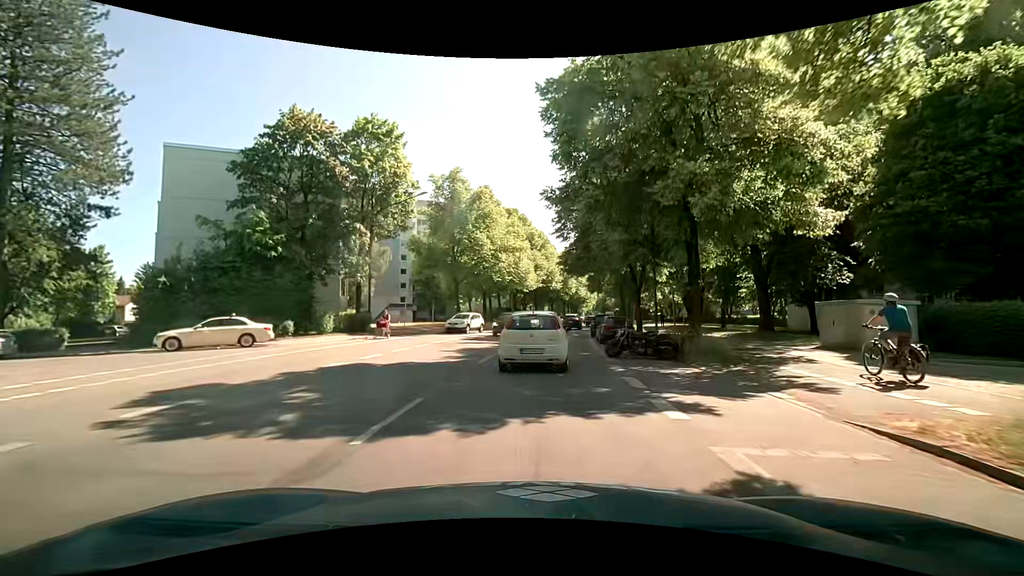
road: secondary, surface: asphalt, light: Day
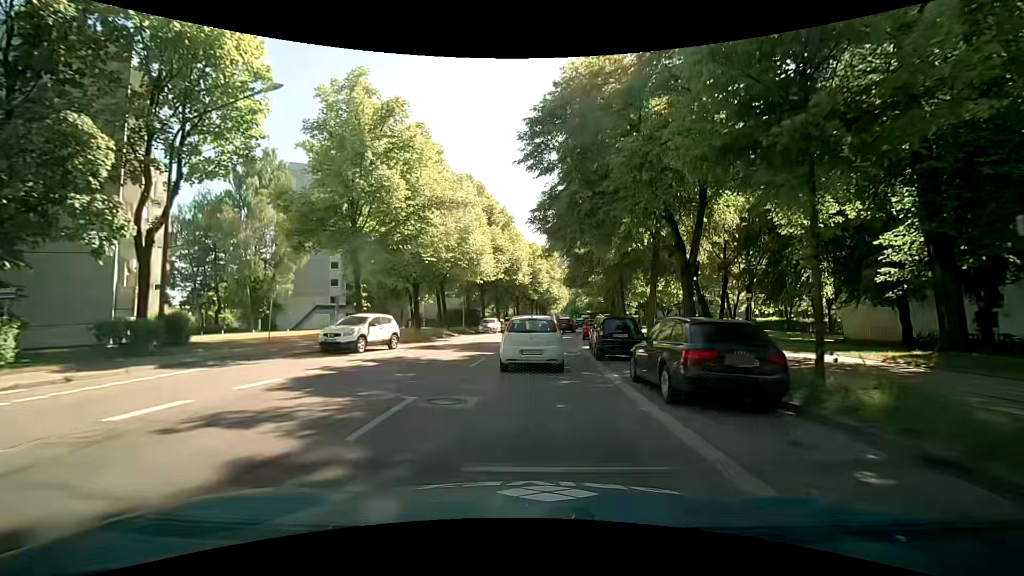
(+0.6, +17.4) m; +4°
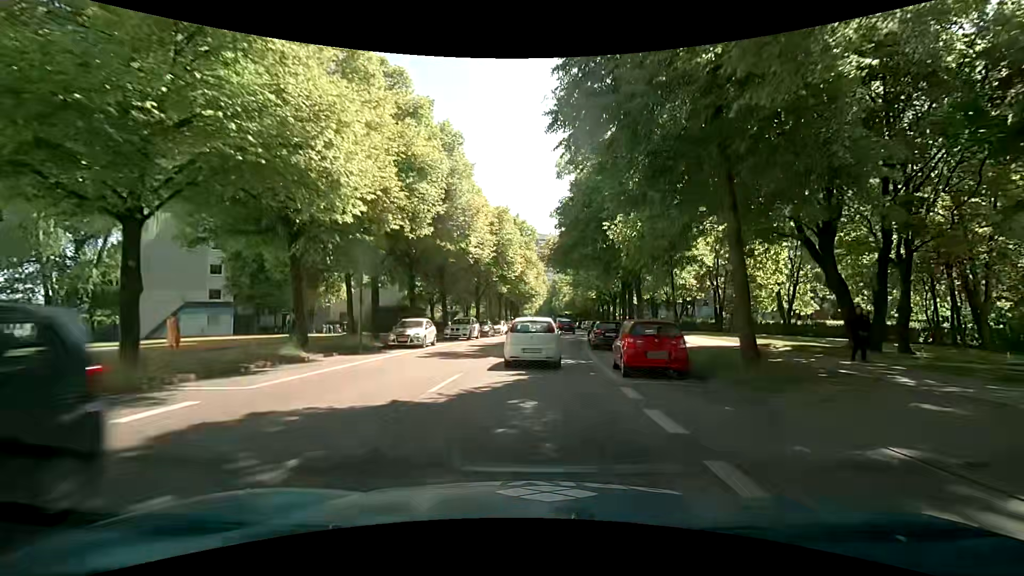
(+0.6, +22.9) m; +3°
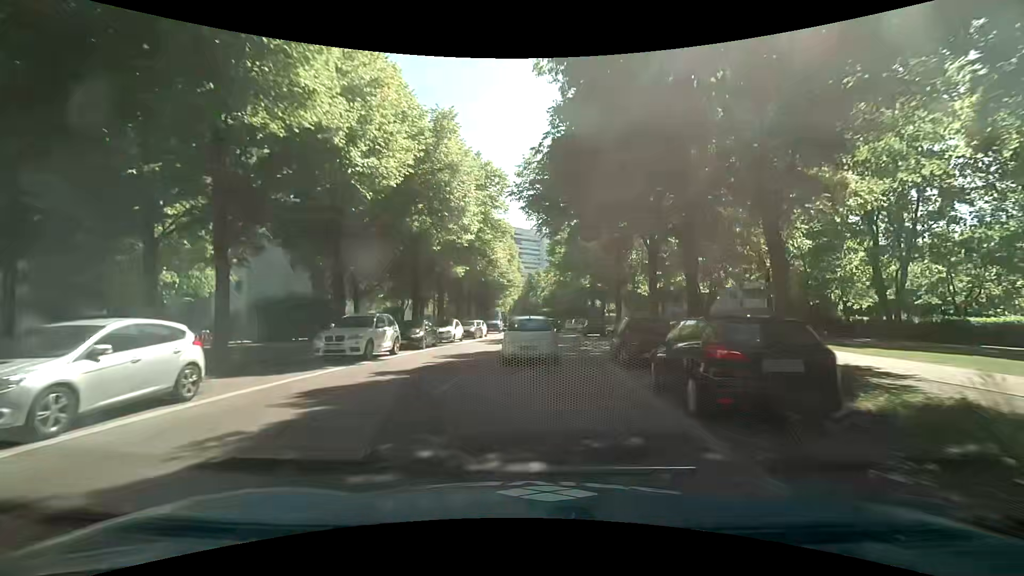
(+0.3, +18.4) m; +2°
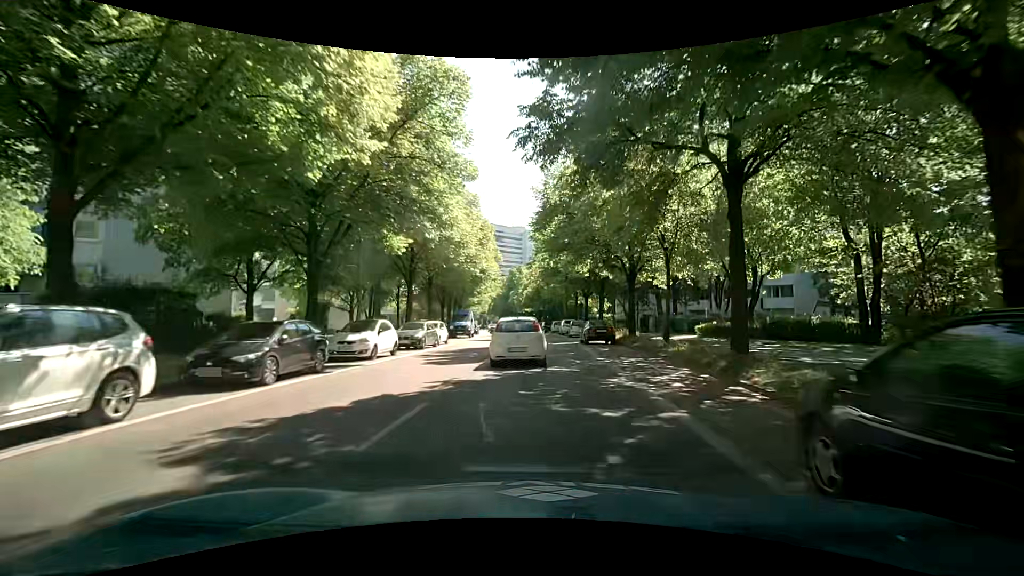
(+0.5, +12.9) m; +1°
(0, +10) (+1, +20) (+2, +30) (+2, +40) (+3, +50) (+3, +60) (+3, +70) (+2, +80) (+2, +90) (+1, +100) m
